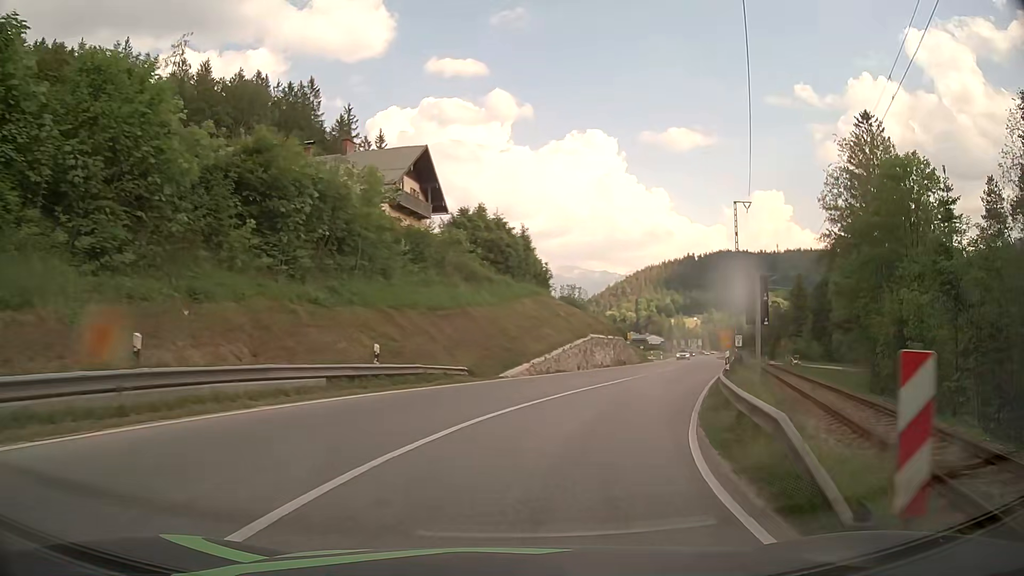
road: primary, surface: asphalt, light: Day
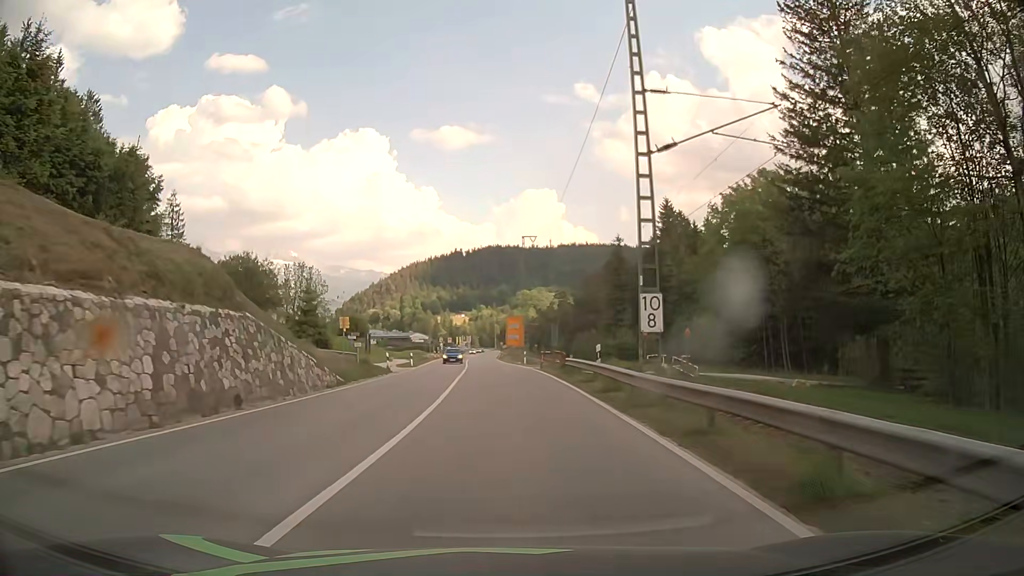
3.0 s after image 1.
(+10.1, +36.7) m; +22°
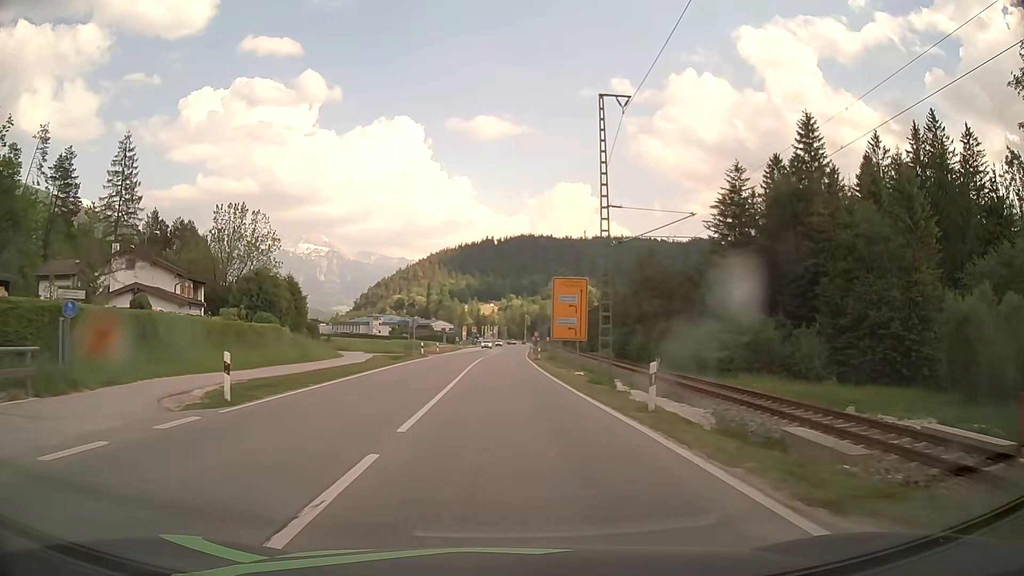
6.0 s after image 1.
(-1.0, +38.4) m; -3°
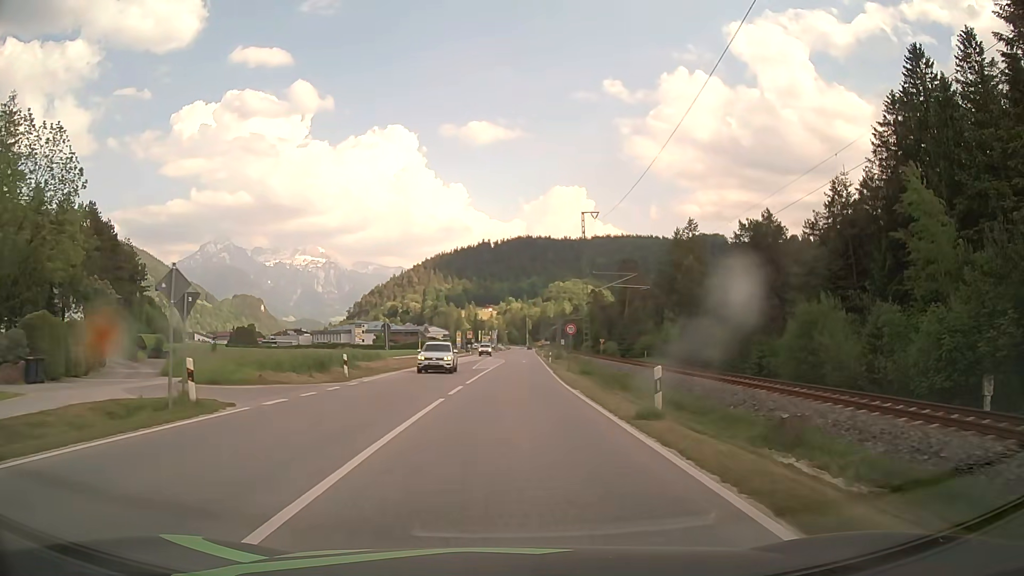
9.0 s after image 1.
(-0.1, +39.0) m; 0°
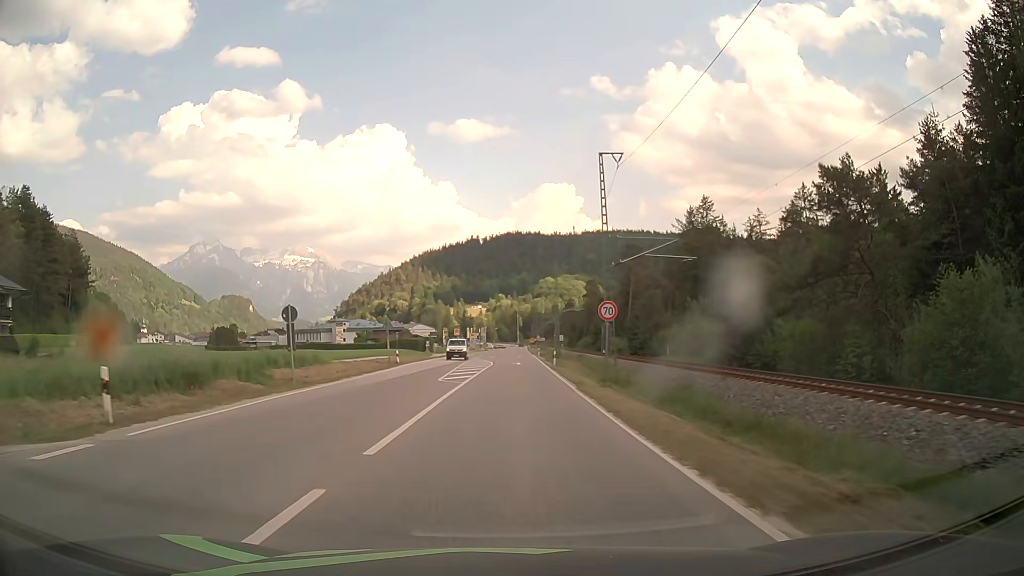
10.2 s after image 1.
(+0.2, +17.0) m; +1°
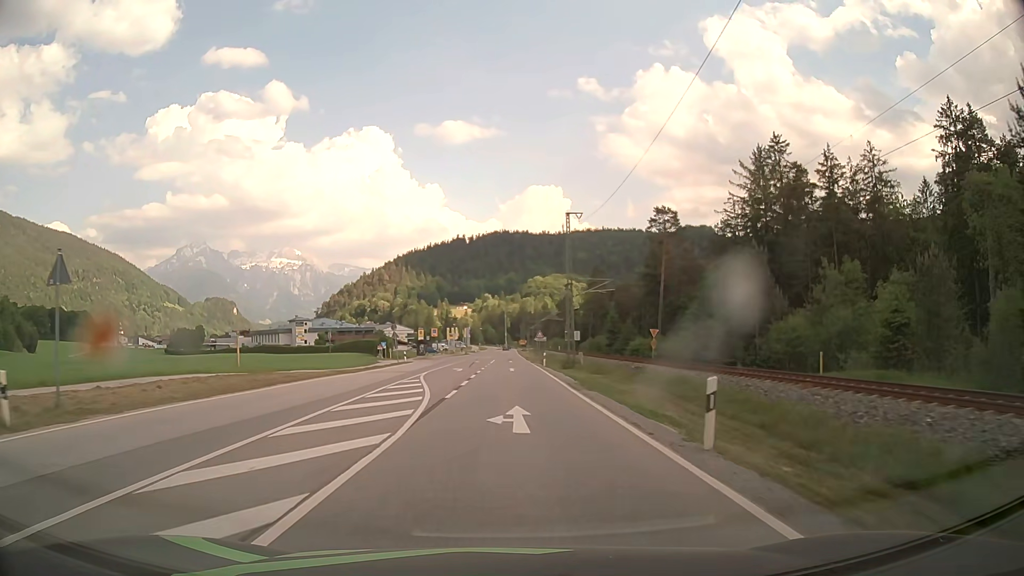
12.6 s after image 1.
(+0.4, +38.0) m; +1°
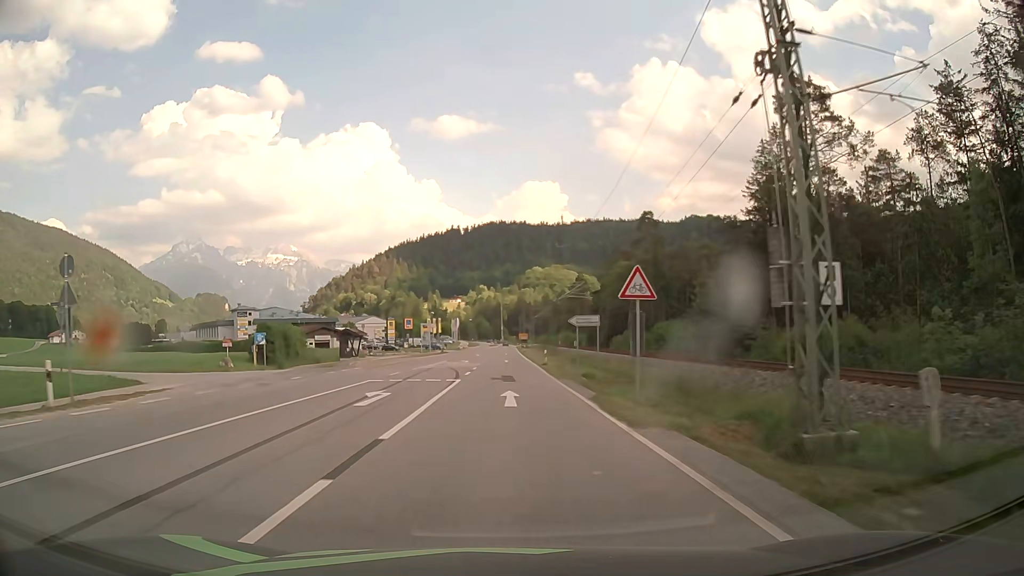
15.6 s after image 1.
(+0.2, +51.1) m; 0°
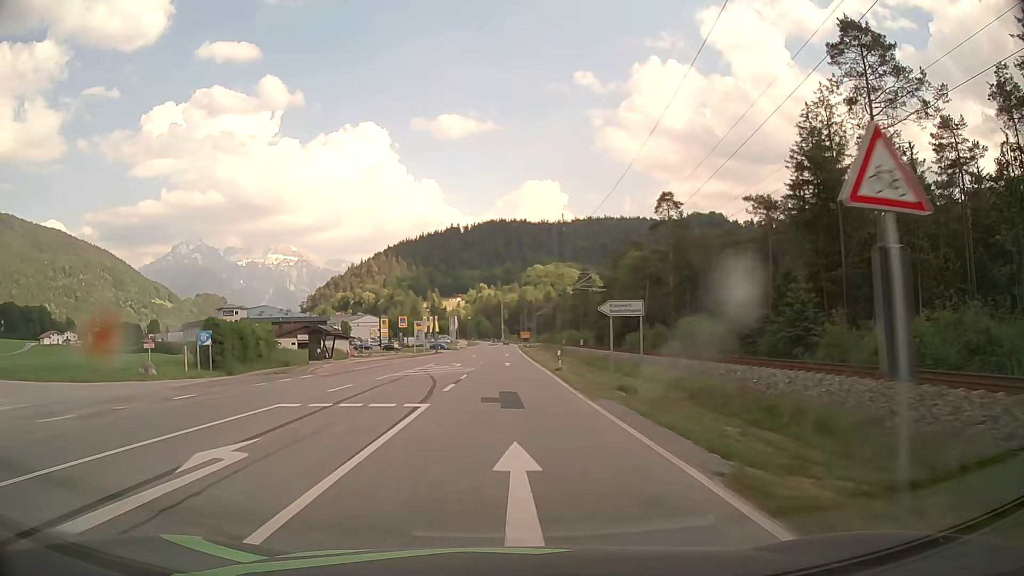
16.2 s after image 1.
(0.0, +10.4) m; 0°
(0, +10) (0, +20) (0, +30) (0, +40) (0, +50) (0, +60) (0, +70) (0, +80) (0, +90) (0, +100) m
